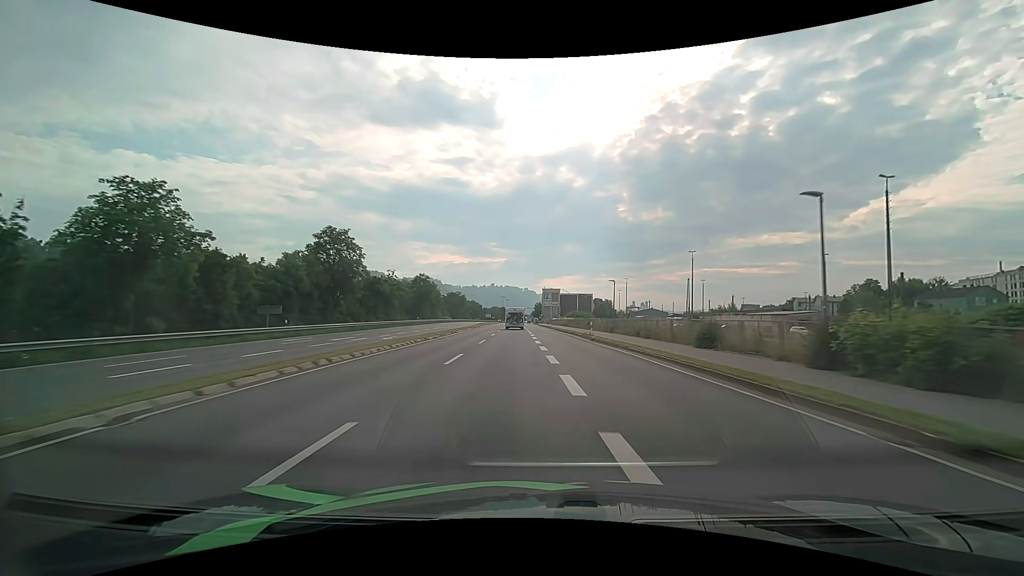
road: primary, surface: asphalt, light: Day
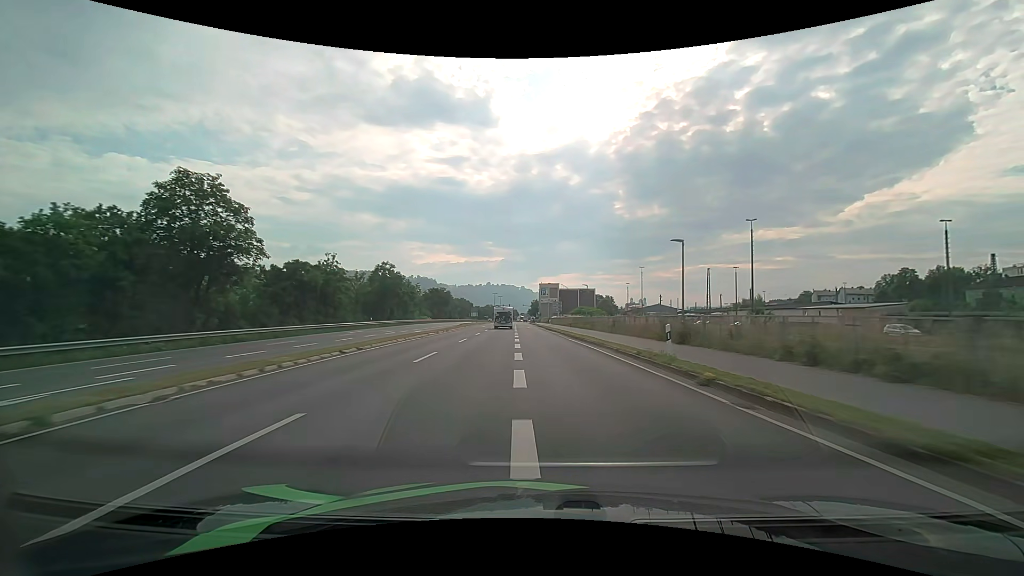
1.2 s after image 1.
(+0.2, +23.2) m; +1°
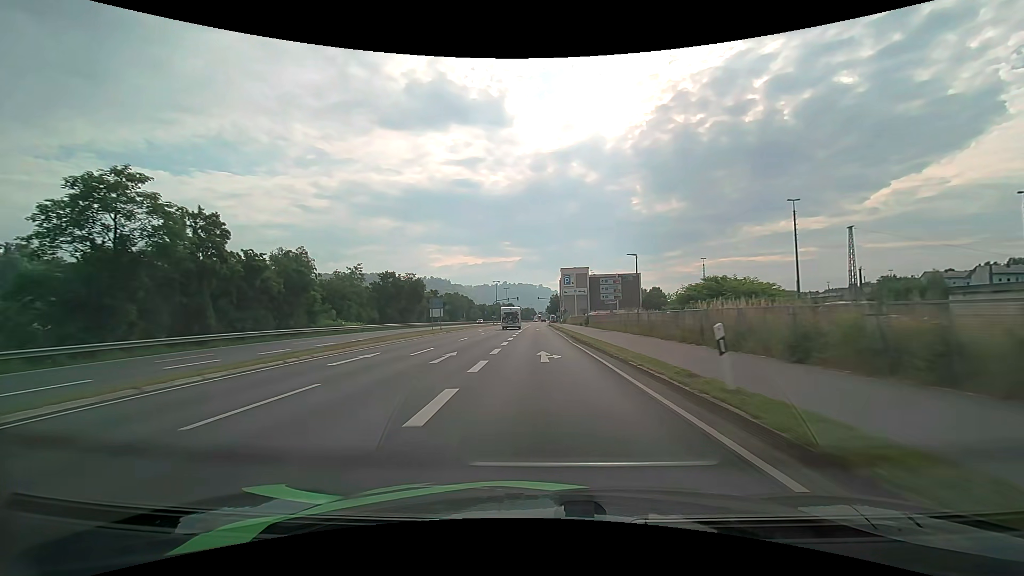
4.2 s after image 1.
(-1.0, +56.6) m; -2°
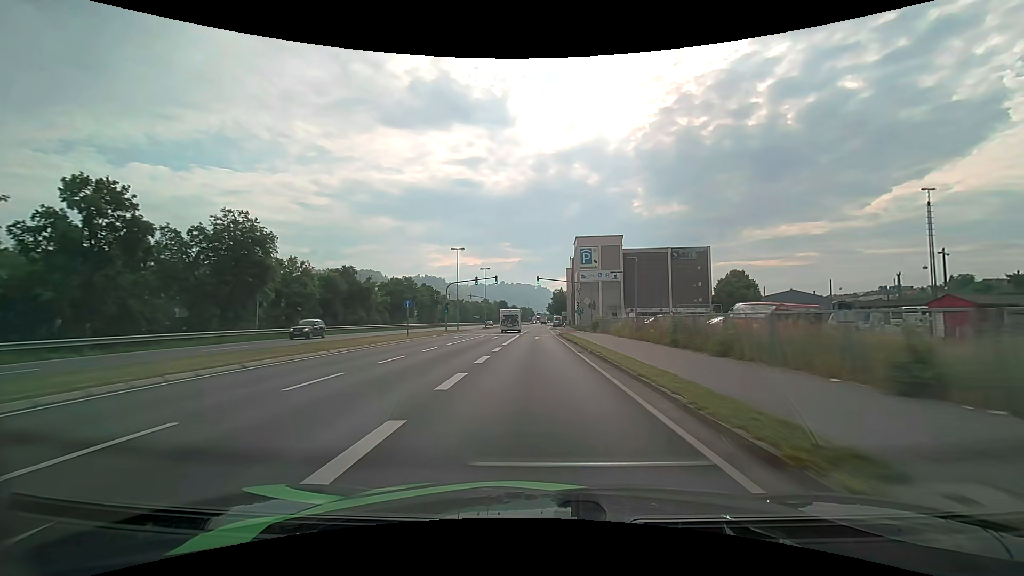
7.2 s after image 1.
(-0.3, +56.8) m; 0°
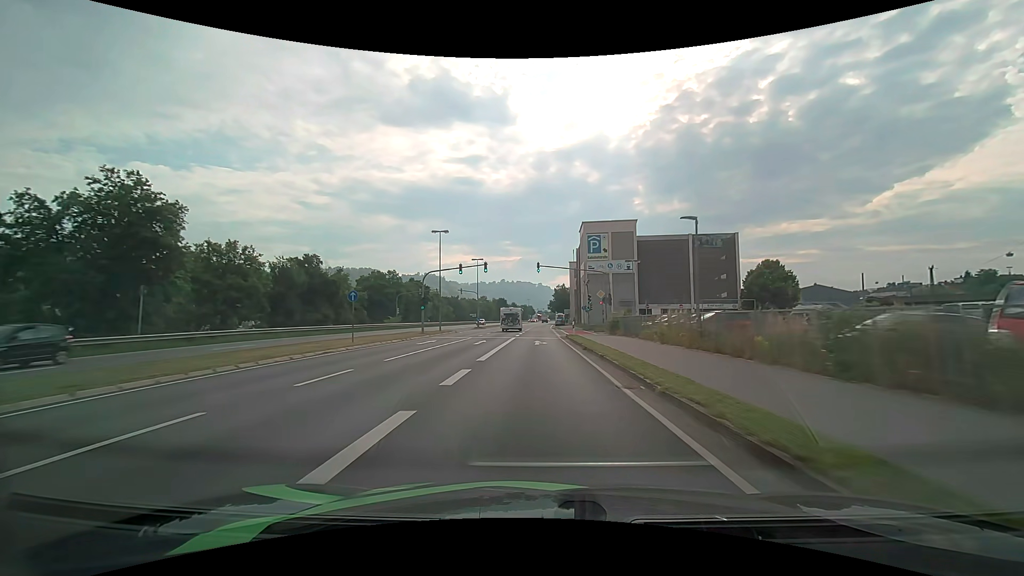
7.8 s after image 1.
(0.0, +11.4) m; 0°
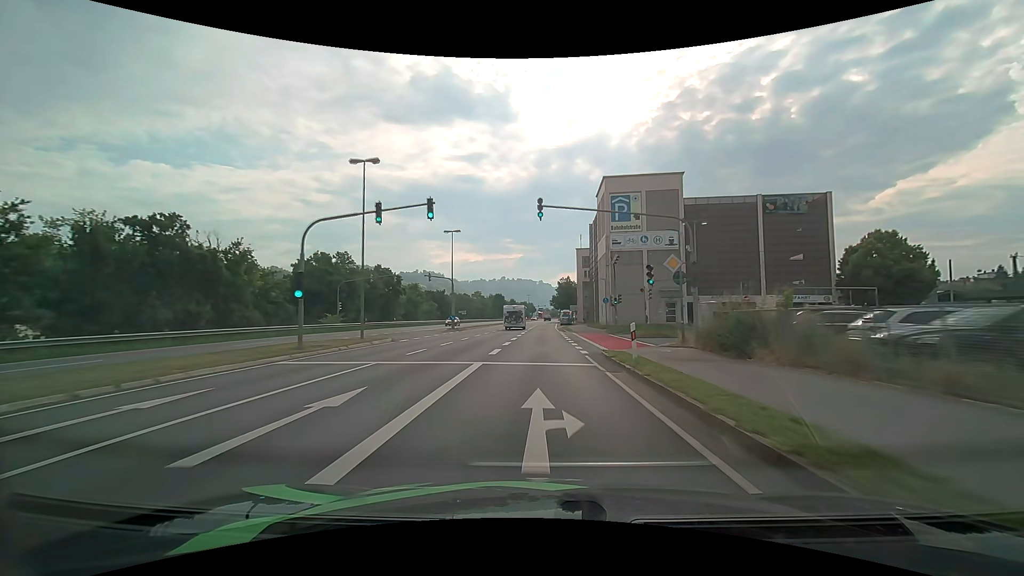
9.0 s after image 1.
(-0.1, +22.4) m; 0°
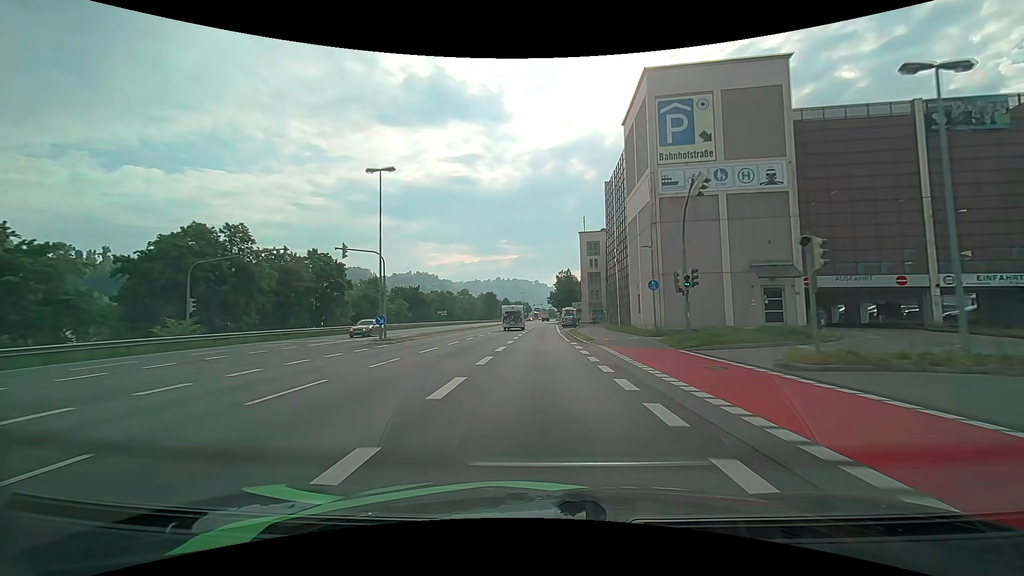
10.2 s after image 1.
(+0.1, +22.0) m; 0°
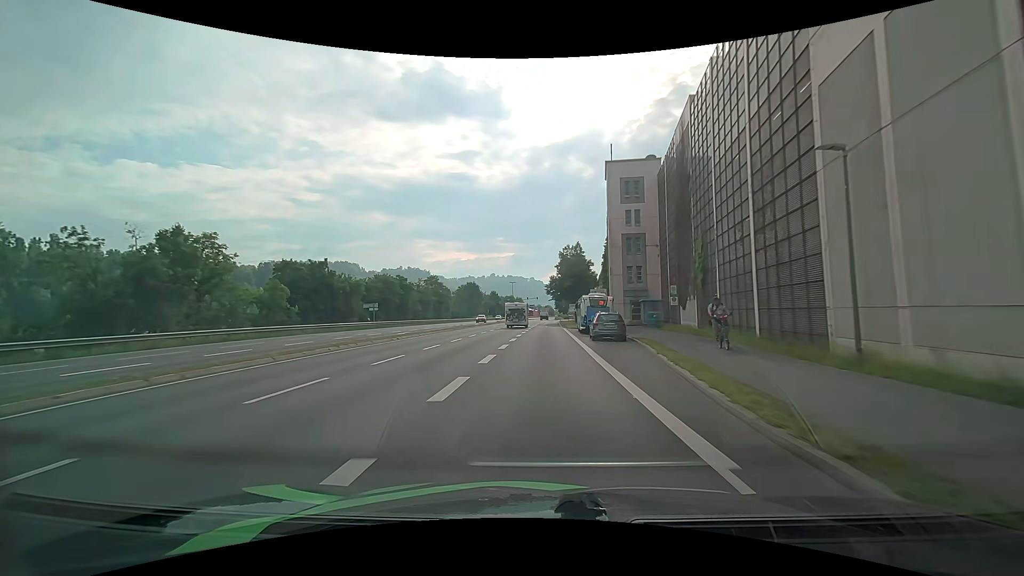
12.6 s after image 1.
(+0.1, +42.2) m; 0°
(0, +10) (0, +20) (+1, +30) (+1, +40) (+1, +50) (+1, +60) (+2, +70) (+2, +80) (+2, +90) (+3, +100) m
